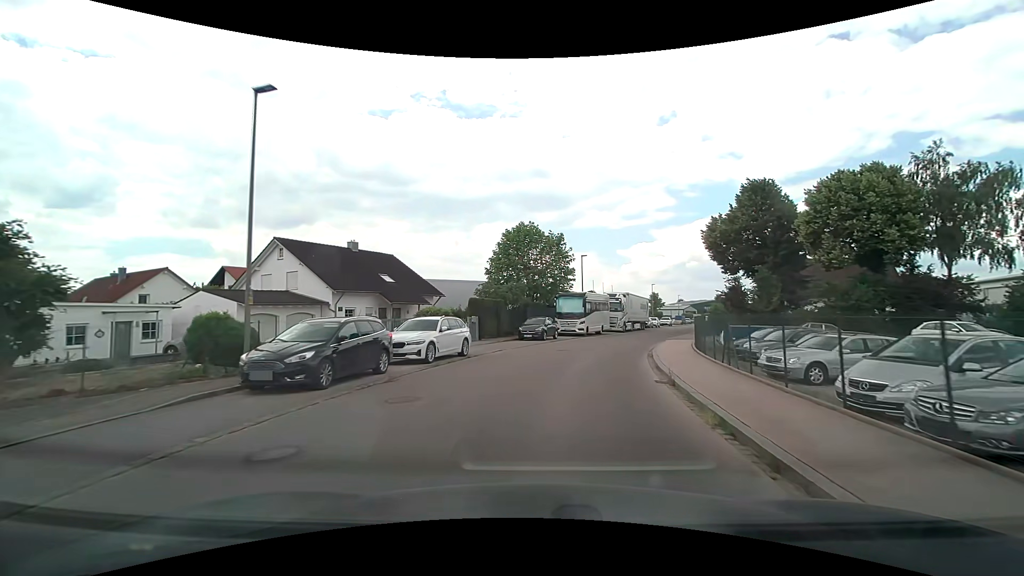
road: residential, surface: asphalt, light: Day
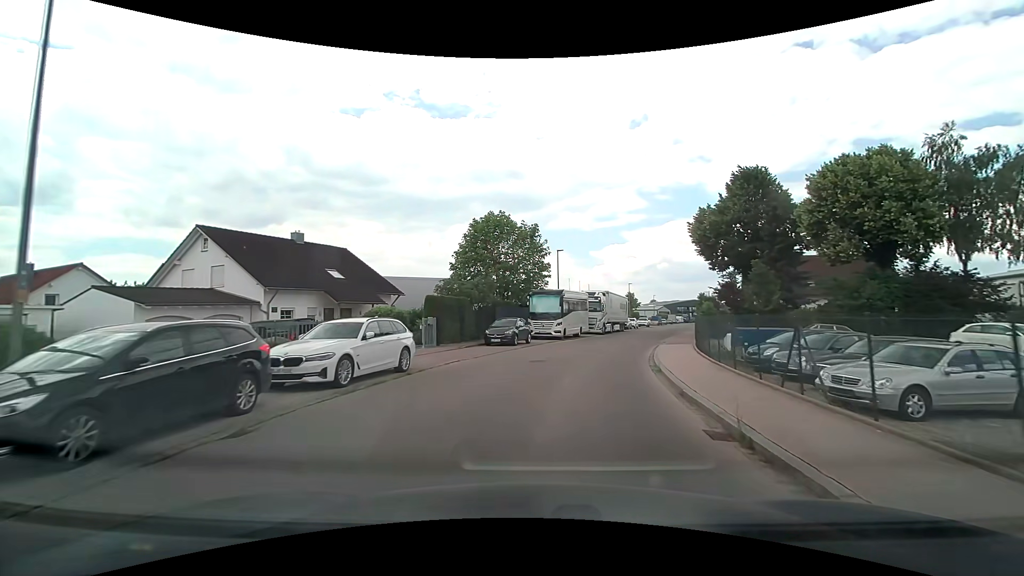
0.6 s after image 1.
(+0.1, +4.9) m; +3°
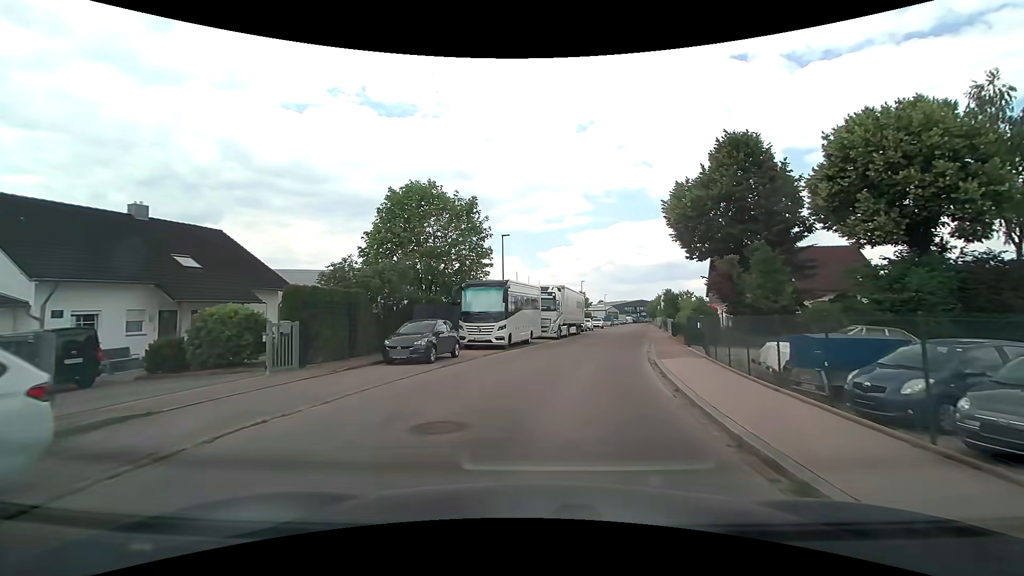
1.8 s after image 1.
(+0.6, +9.3) m; +6°
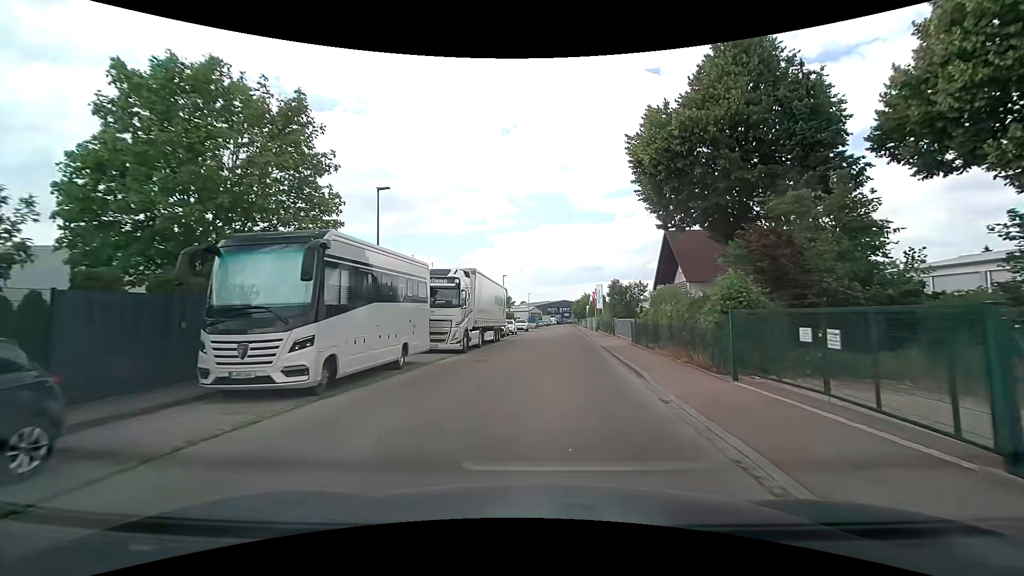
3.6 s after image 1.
(+1.2, +13.6) m; +9°
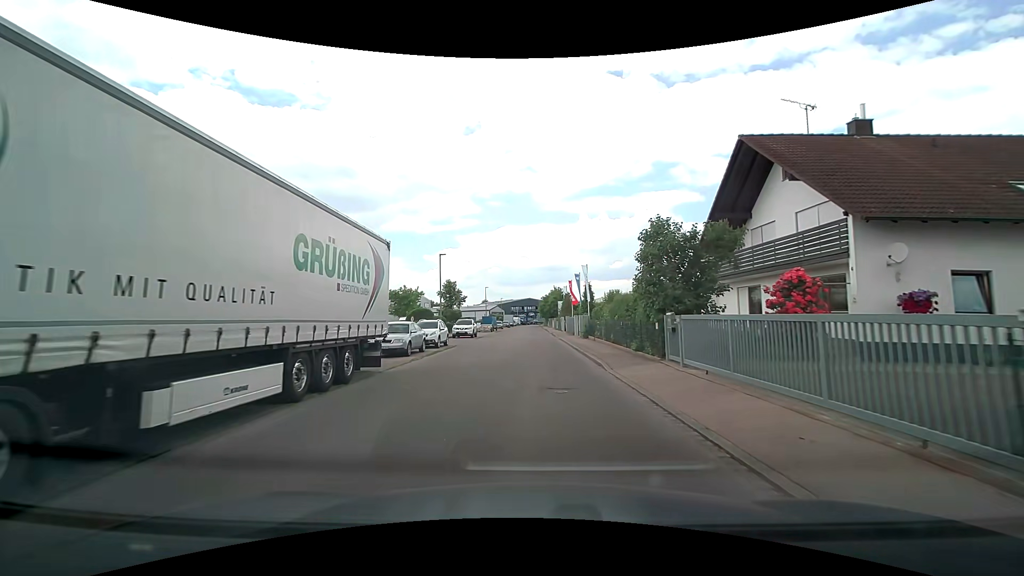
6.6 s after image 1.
(+1.2, +22.9) m; +4°
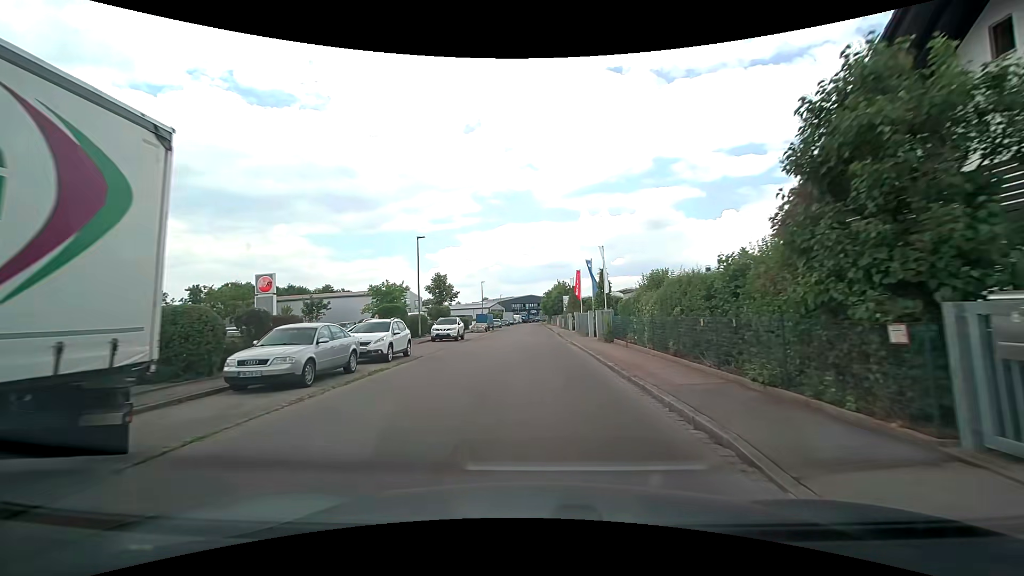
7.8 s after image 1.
(+0.1, +9.5) m; +2°
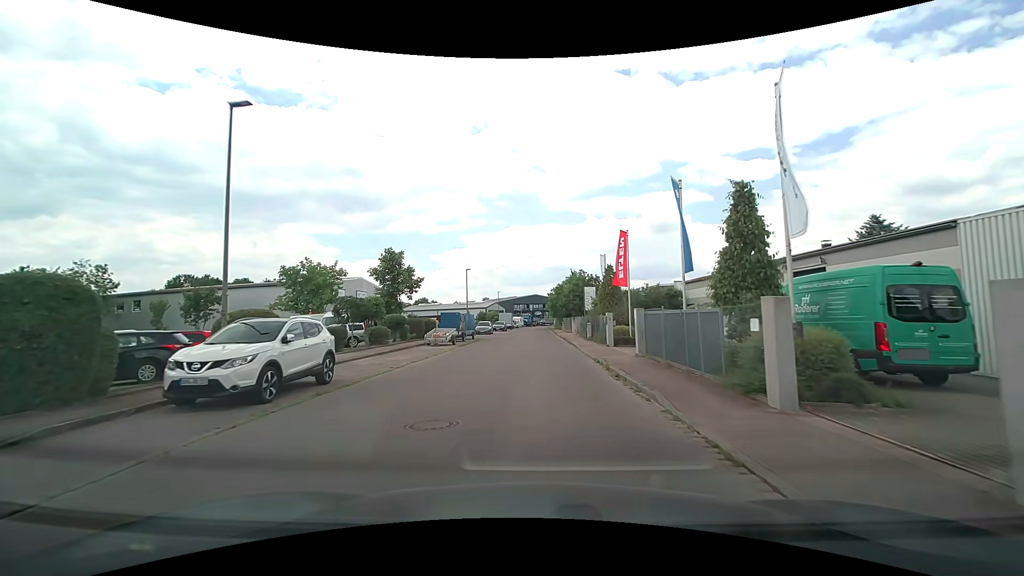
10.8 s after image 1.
(-0.6, +24.1) m; -2°
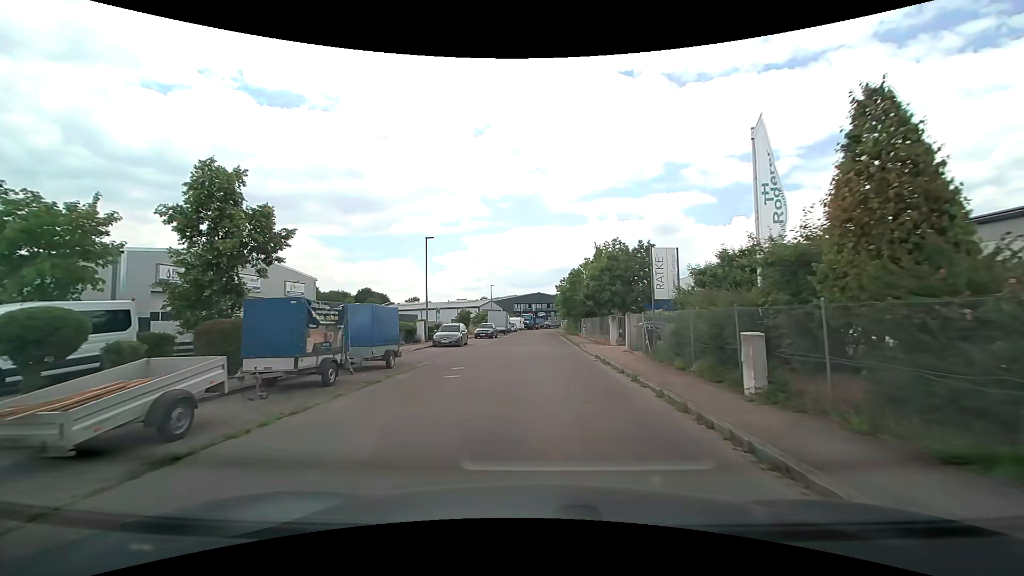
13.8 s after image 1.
(-0.2, +24.2) m; -1°
(0, +10) (0, +20) (0, +30) (+1, +40) (+1, +50) (+1, +60) (+1, +70) (+2, +80) (+2, +90) (+3, +100) m
